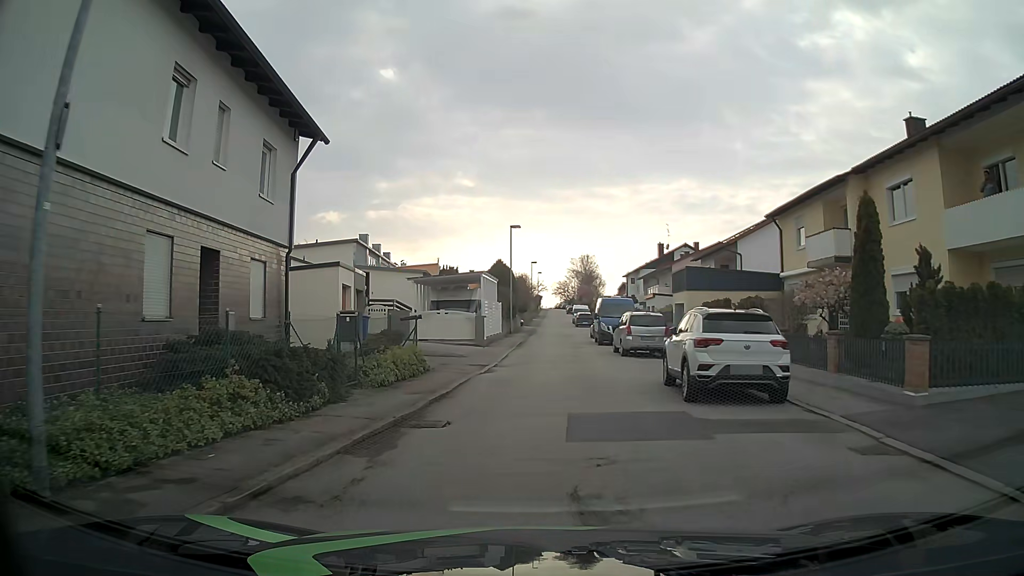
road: residential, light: Day
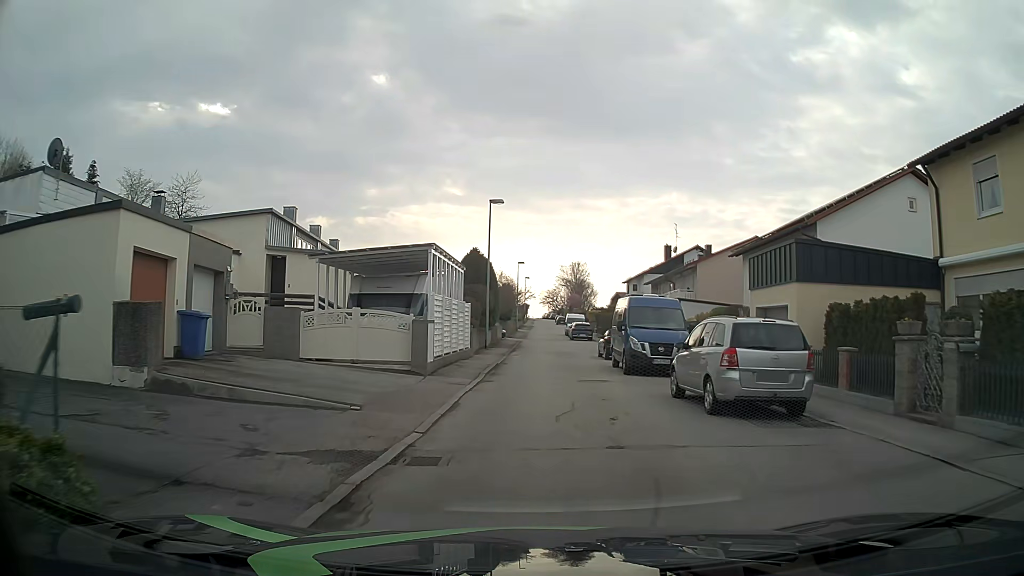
(+0.1, +13.8) m; +2°
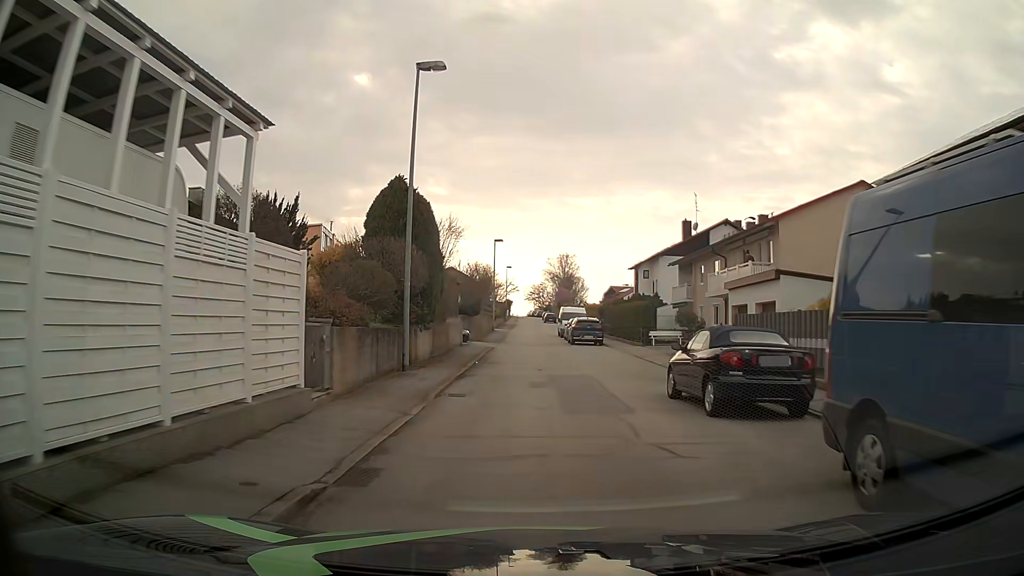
(+0.2, +19.6) m; +1°
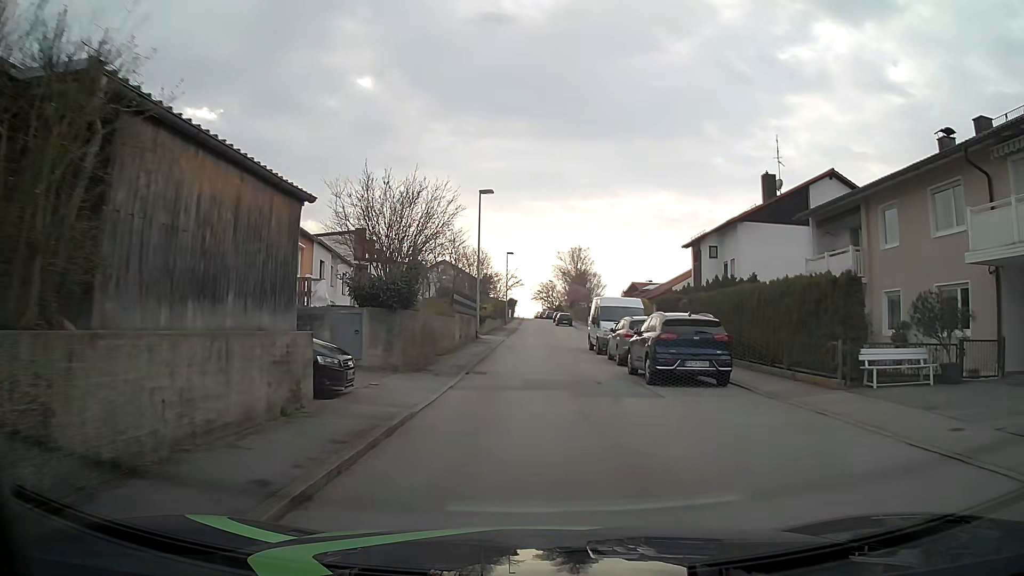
(-0.1, +23.4) m; 0°
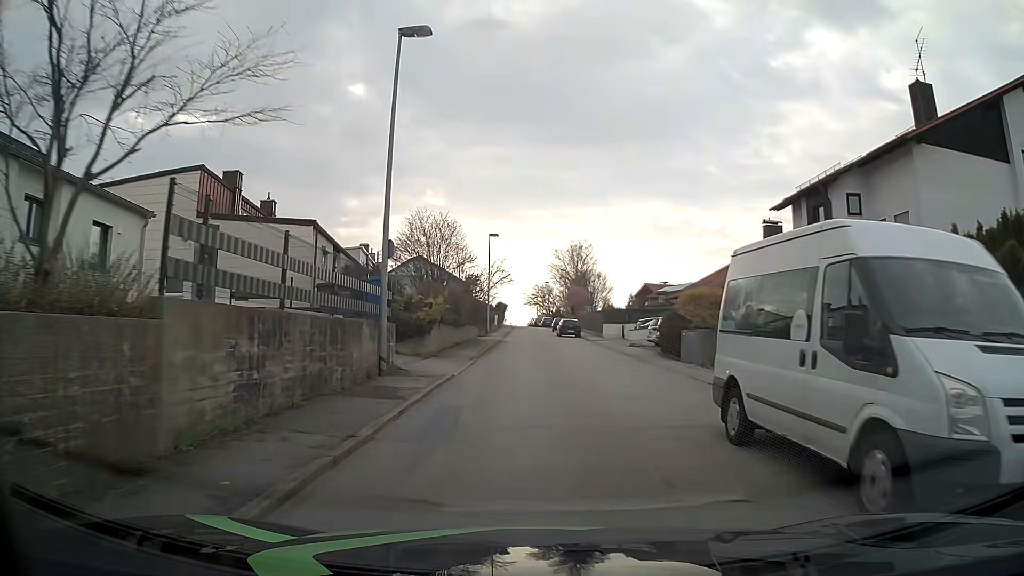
(-0.2, +21.7) m; 0°
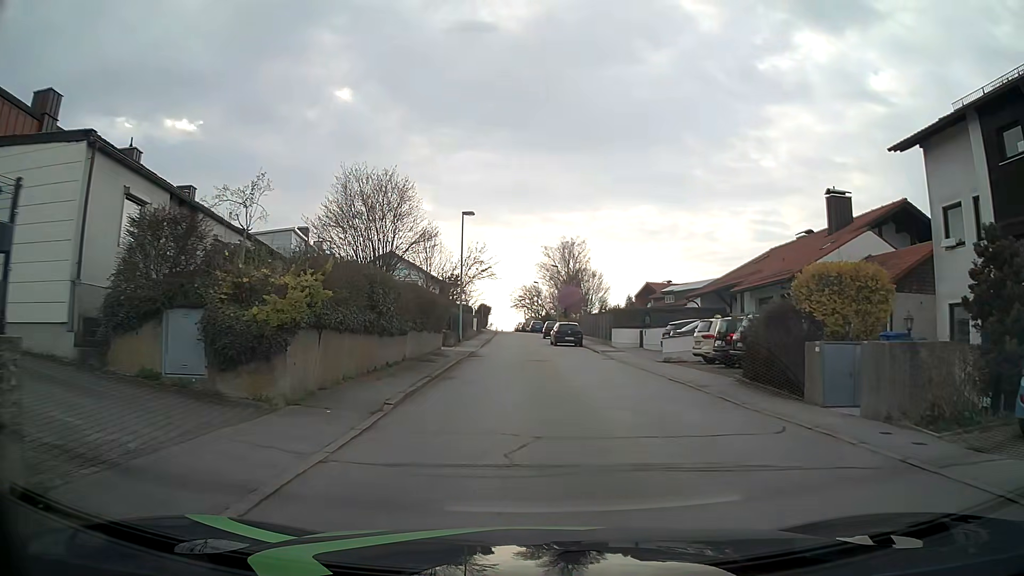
(0.0, +13.0) m; +1°
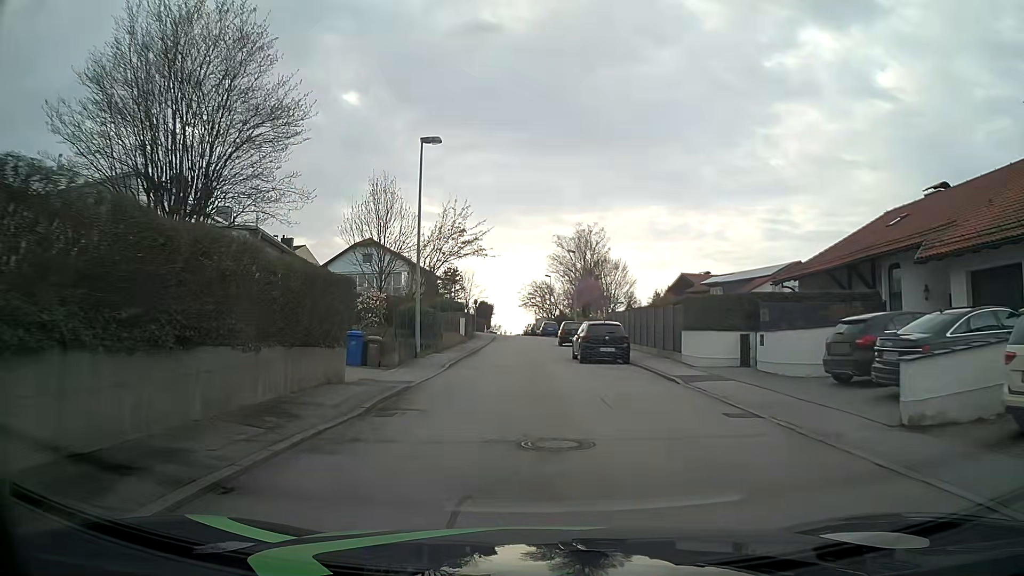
(+0.2, +17.5) m; -1°
